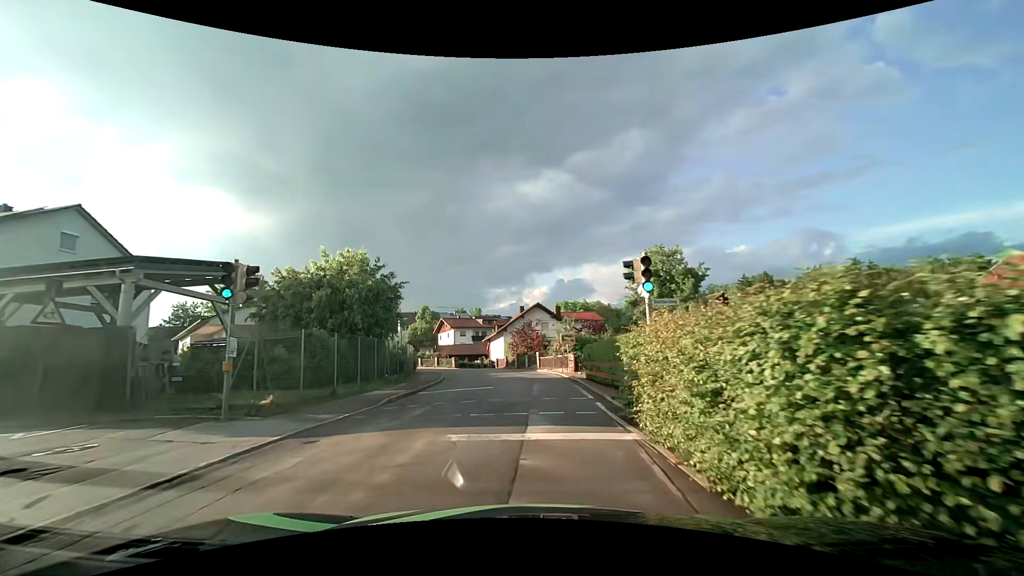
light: Day
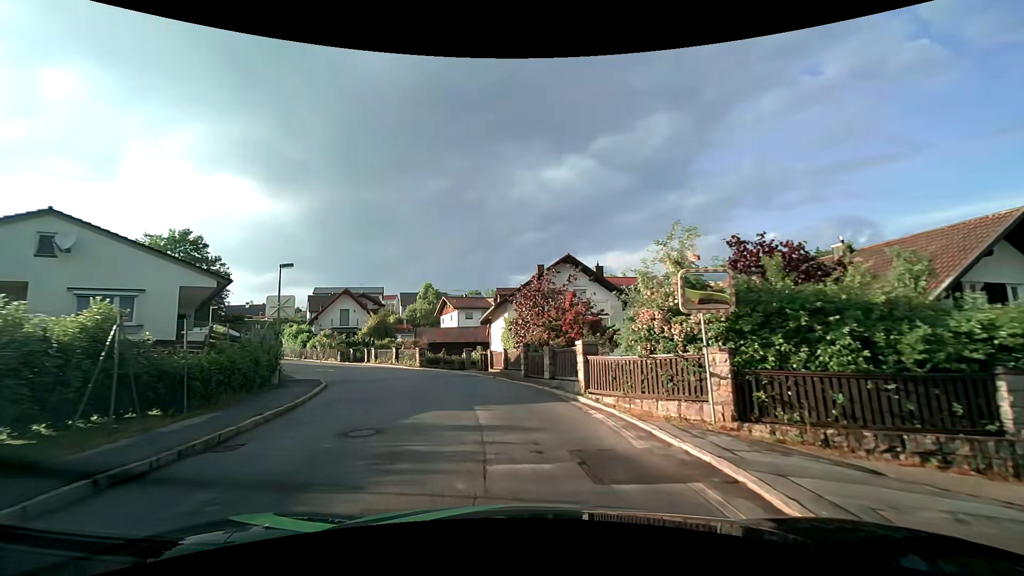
(+0.1, +24.3) m; -2°
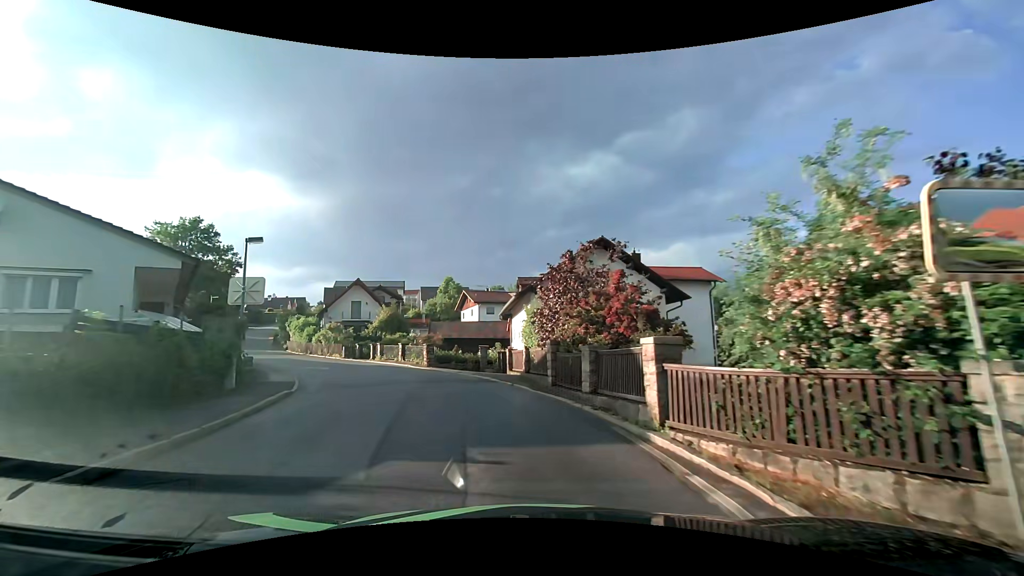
(-0.1, +4.6) m; -2°
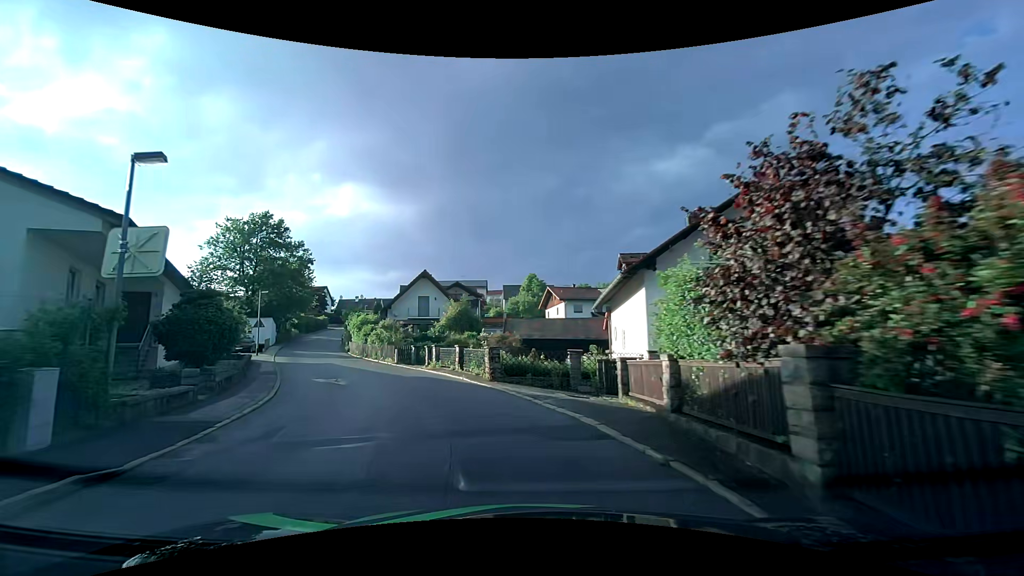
(-0.7, +9.1) m; -10°
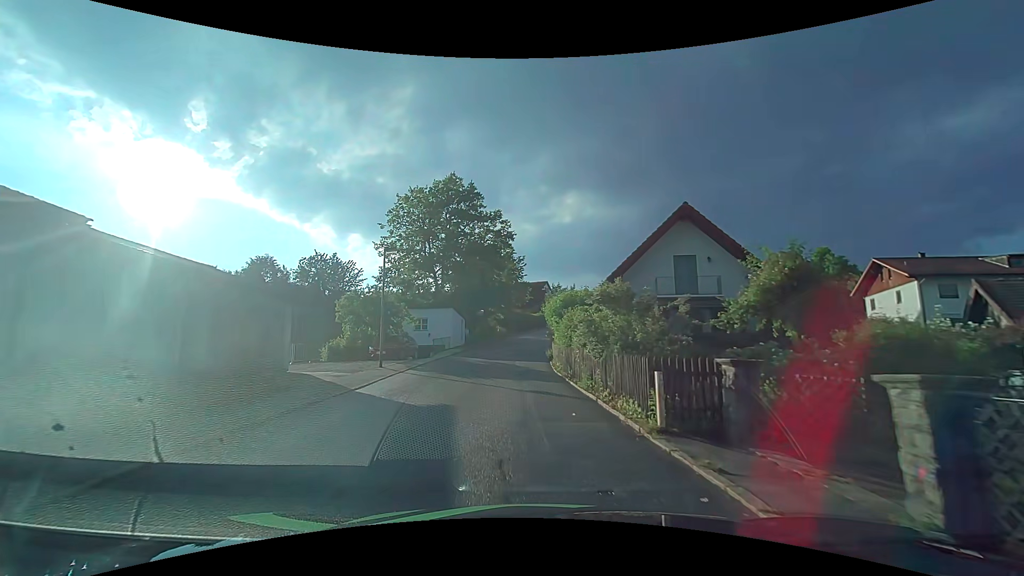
(-5.6, +22.0) m; -26°
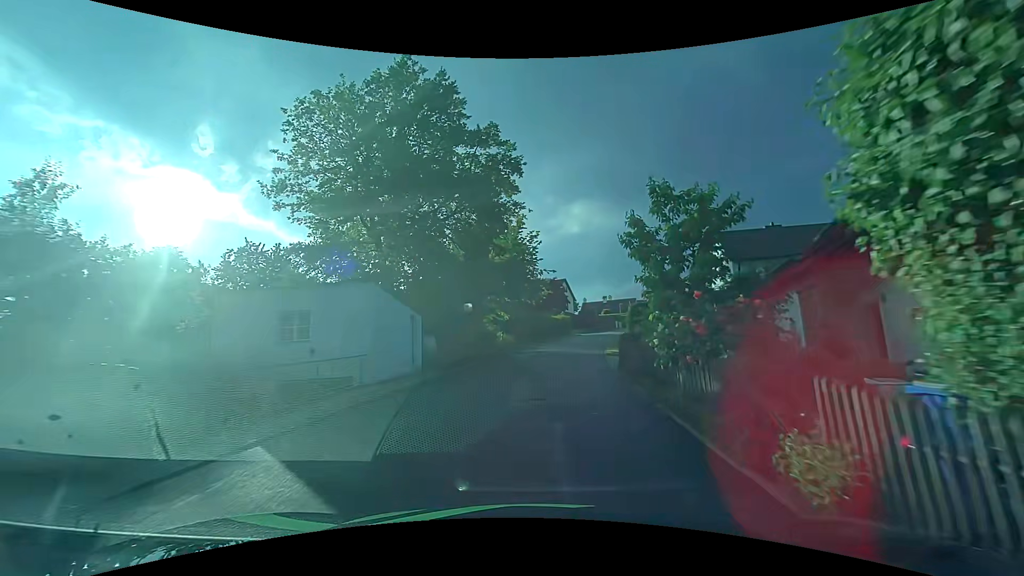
(-0.9, +23.3) m; -2°
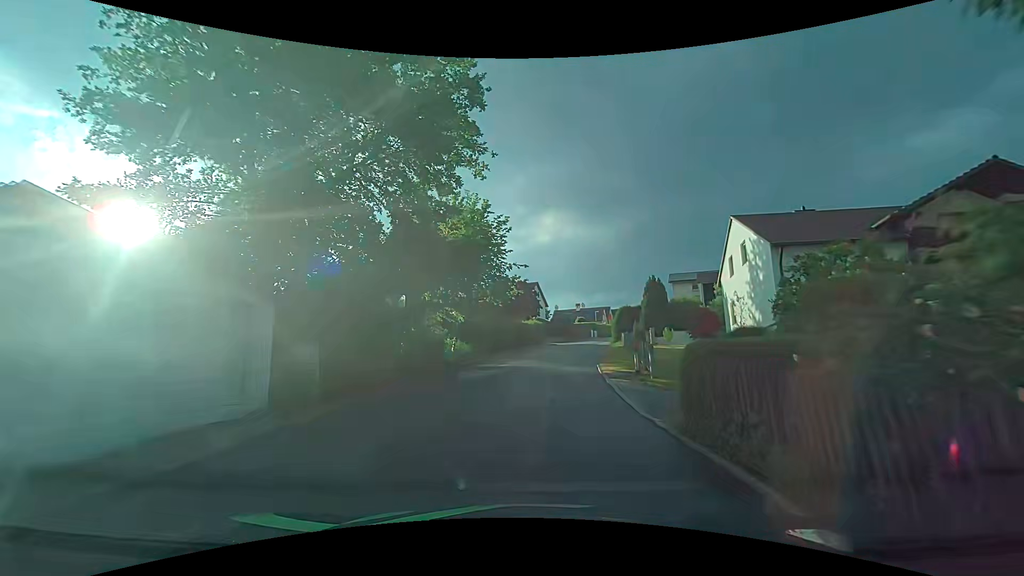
(+0.3, +9.4) m; +4°
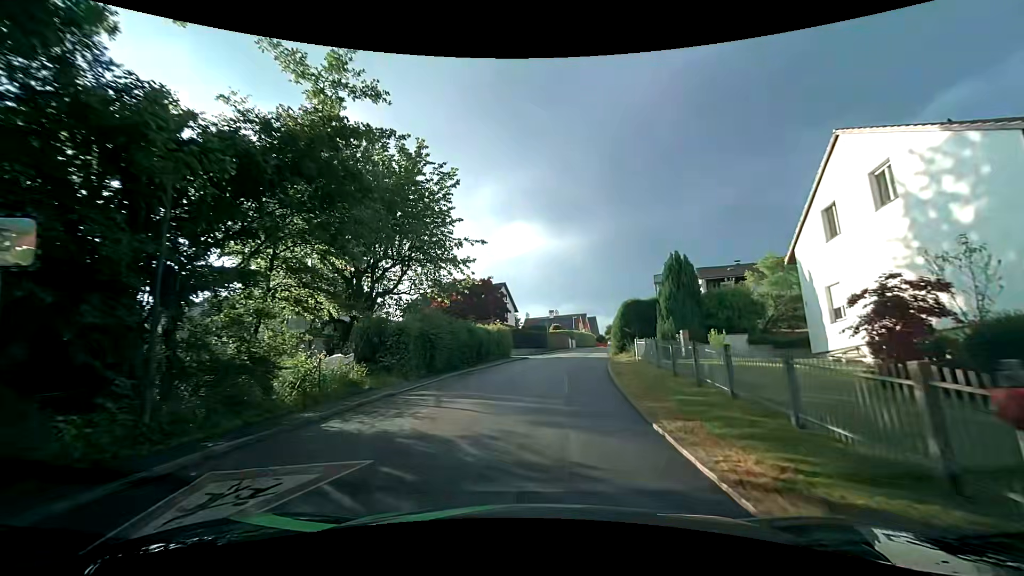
(+0.4, +13.9) m; +3°
(0, +10) (+1, +20) (+3, +30) (+4, +40) (+7, +49) (+9, +59) (+11, +69) (+13, +79) (+16, +88) (+18, +98) m
